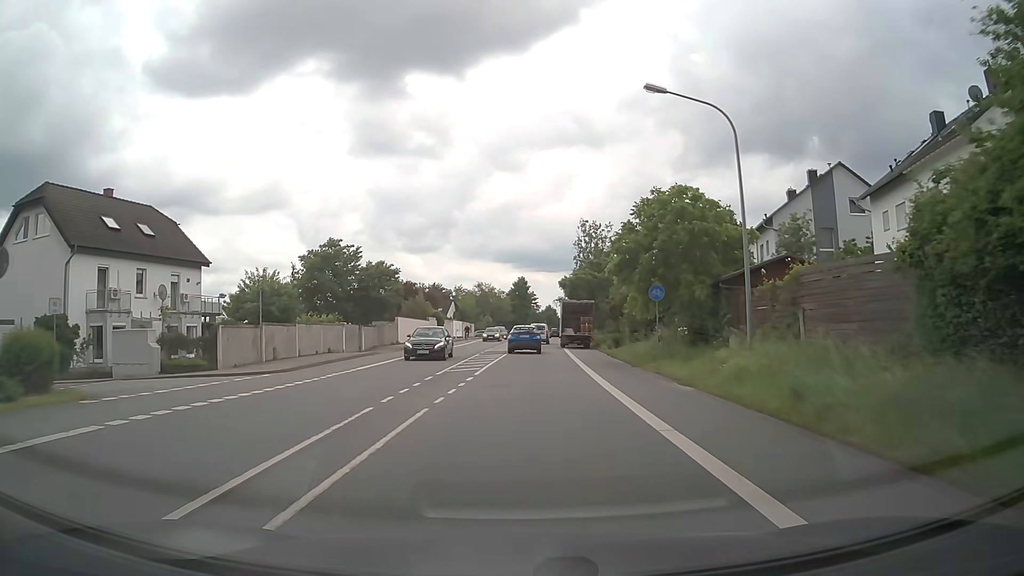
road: primary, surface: asphalt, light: Day
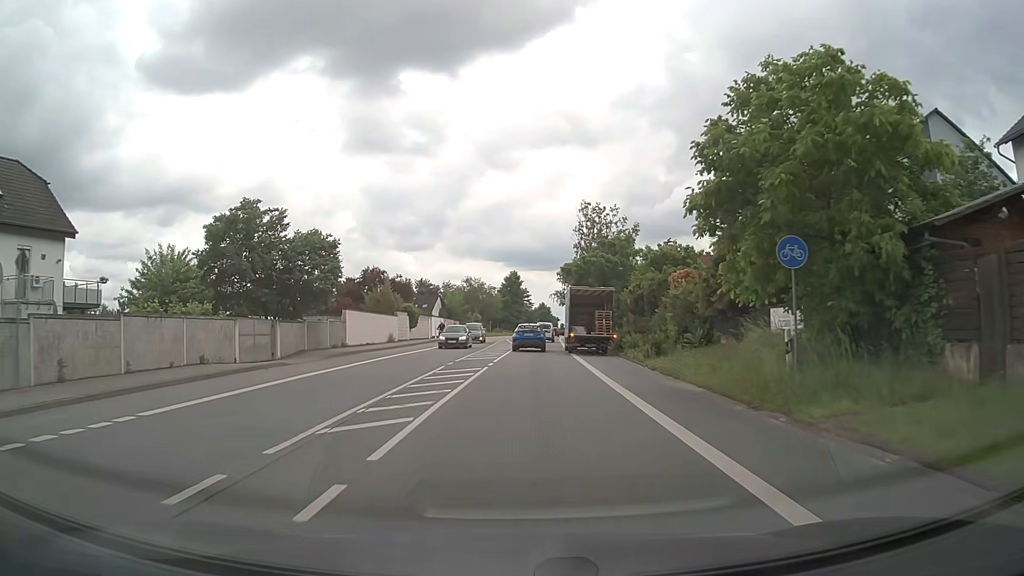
(+0.1, +13.7) m; 0°
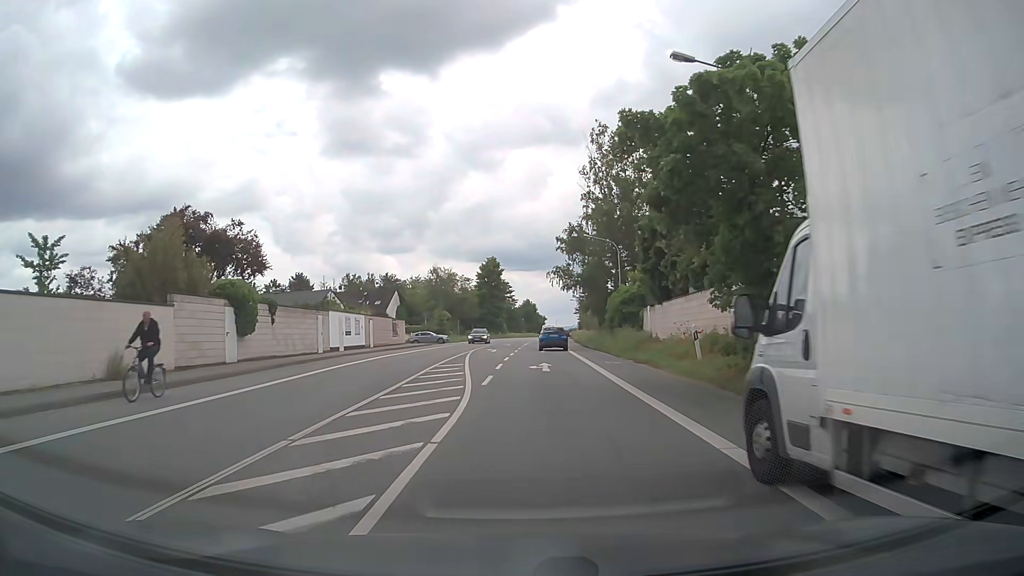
(+0.6, +34.3) m; +1°
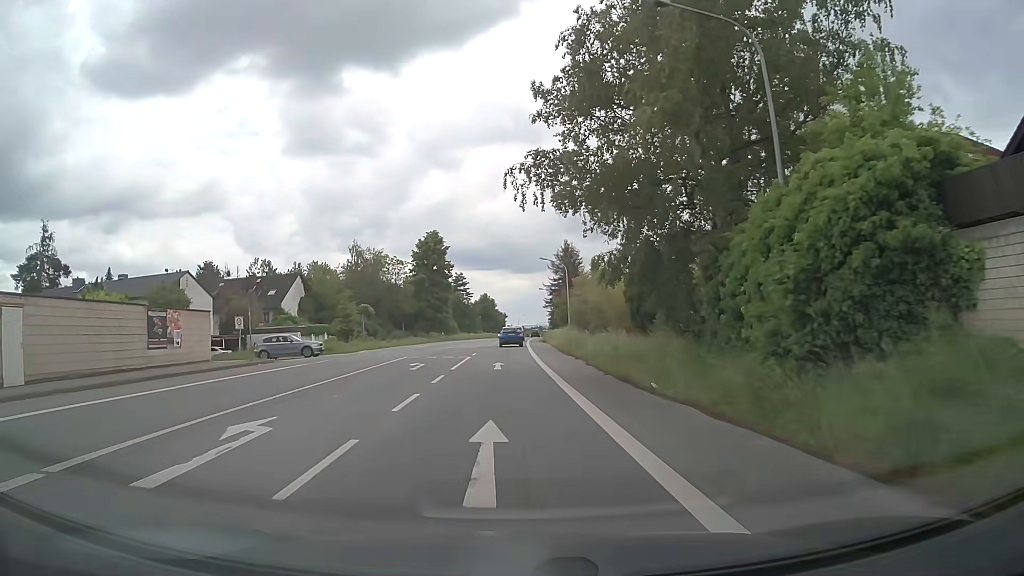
(+1.4, +34.6) m; +4°
(0, +10) (0, +20) (0, +30) (0, +40) (0, +50) (-1, +60) (-1, +70) (-1, +80) (0, +90) (0, +100) m
